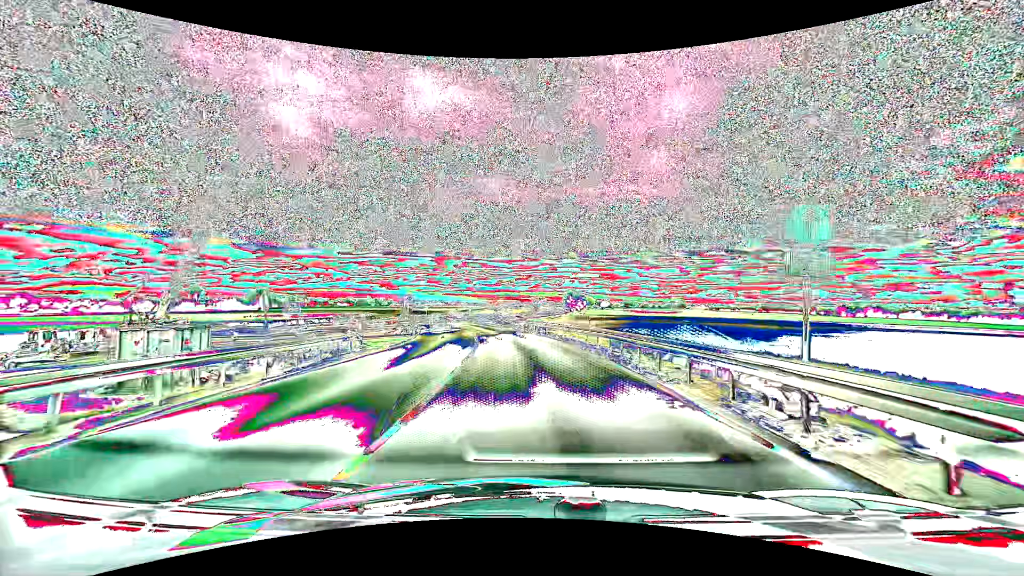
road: unclassified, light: Day
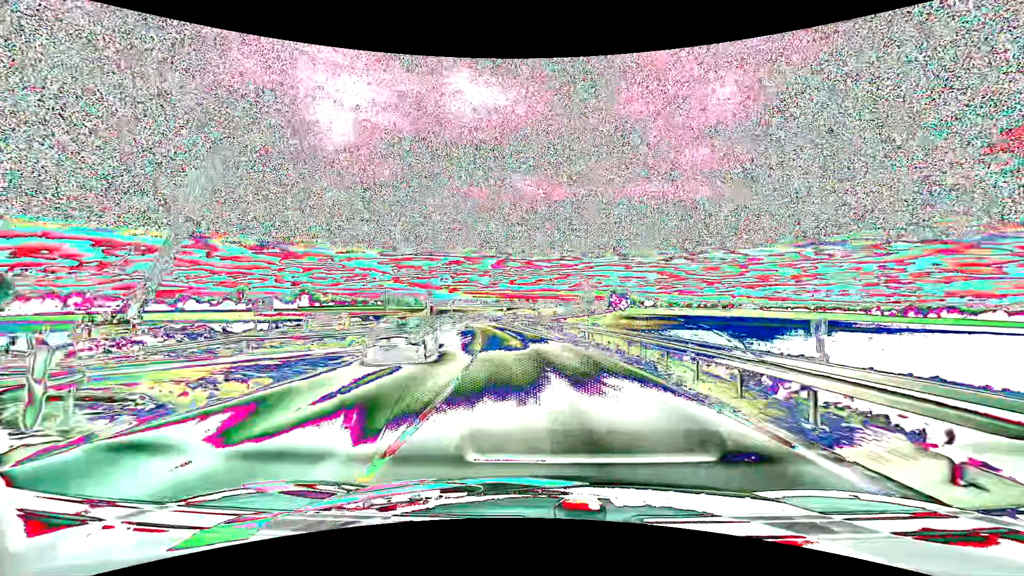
(-0.6, +15.6) m; -5°
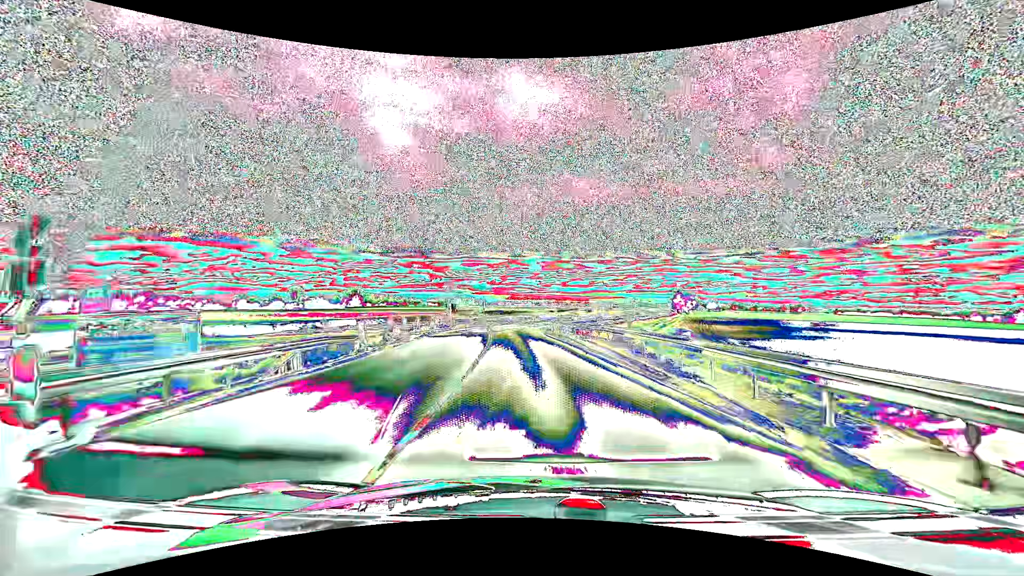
(-1.3, +23.6) m; -6°
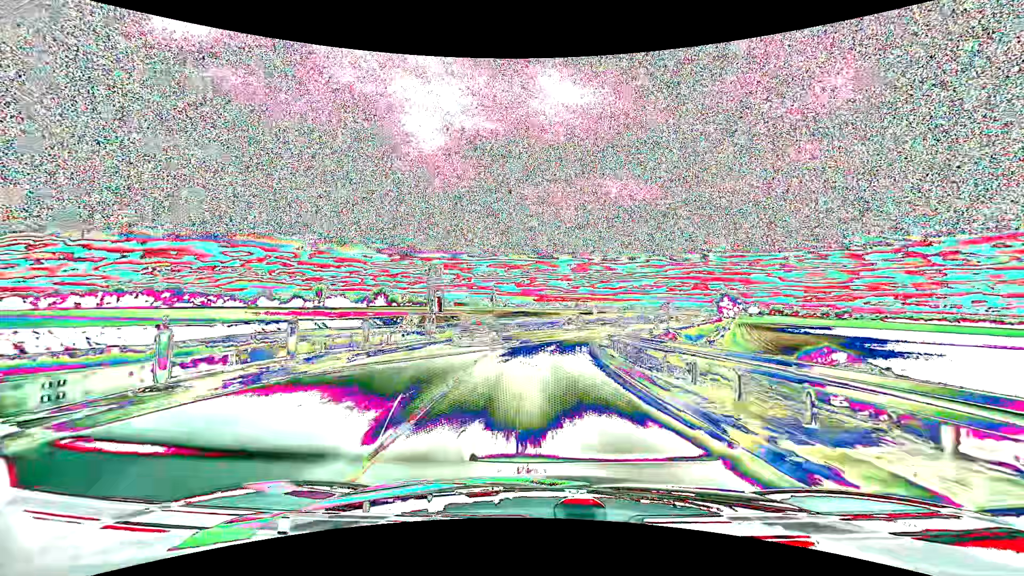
(-0.8, +23.8) m; -4°
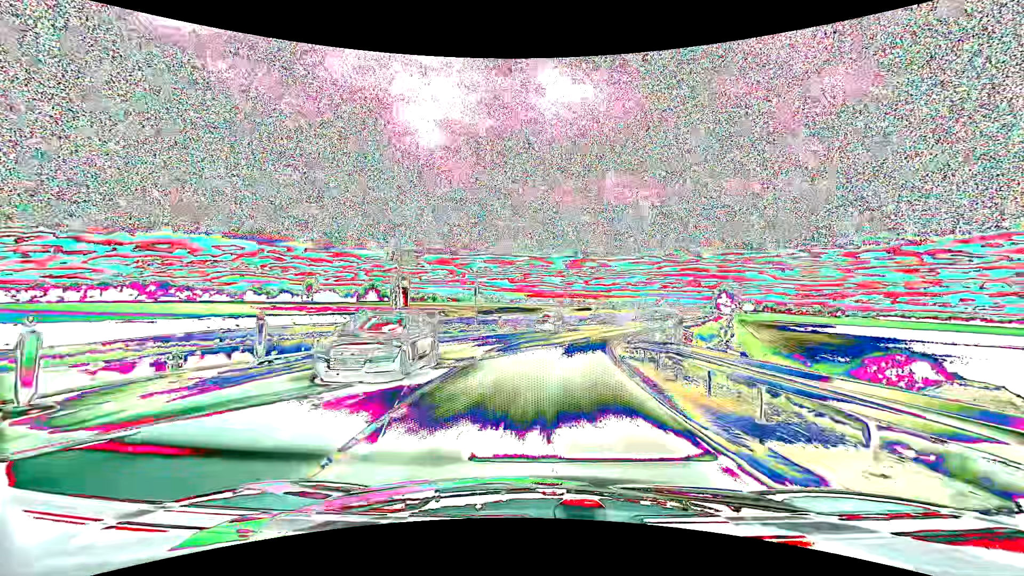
(0.0, +7.9) m; 0°
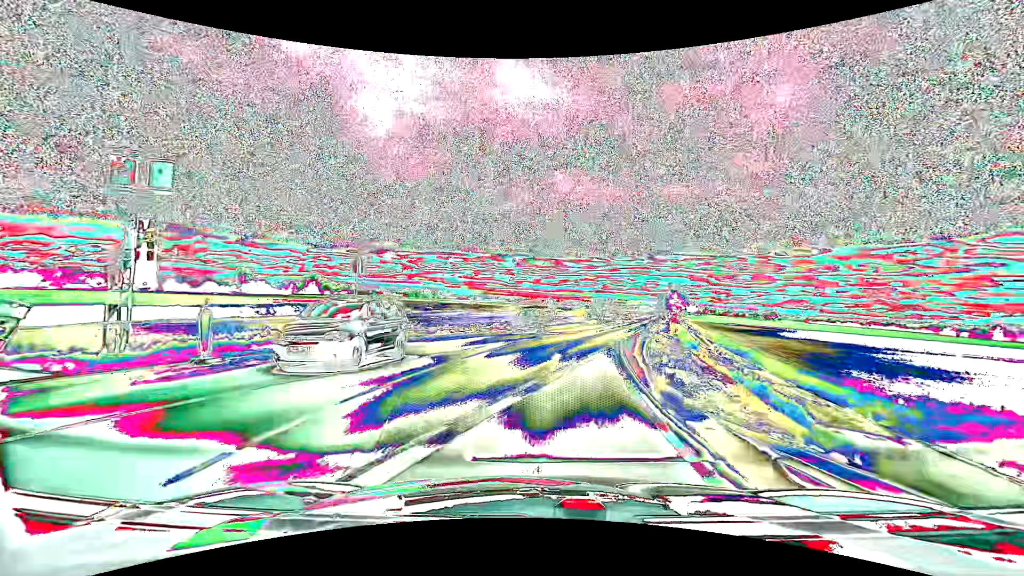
(+0.7, +15.8) m; +5°
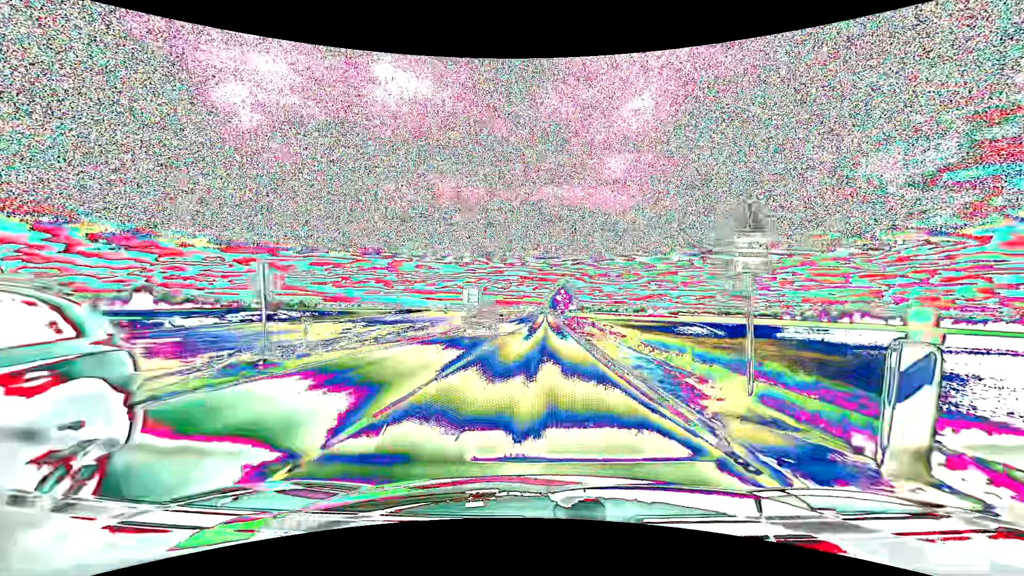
(+5.5, +38.8) m; +14°
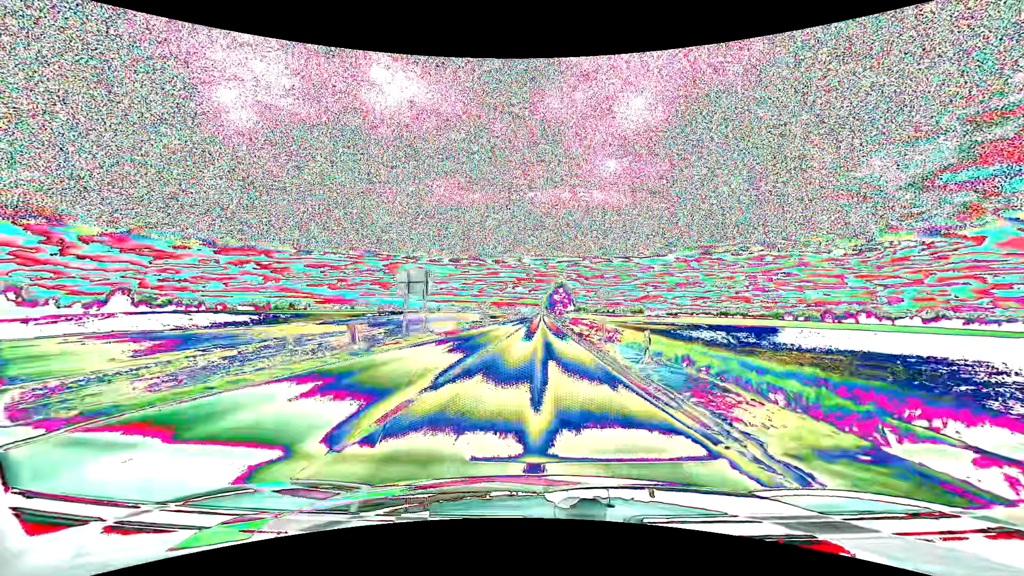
(+0.1, +24.7) m; 0°
(0, +10) (0, +20) (0, +30) (0, +40) (0, +50) (0, +60) (0, +70) (0, +80) (0, +90) (0, +100) m
